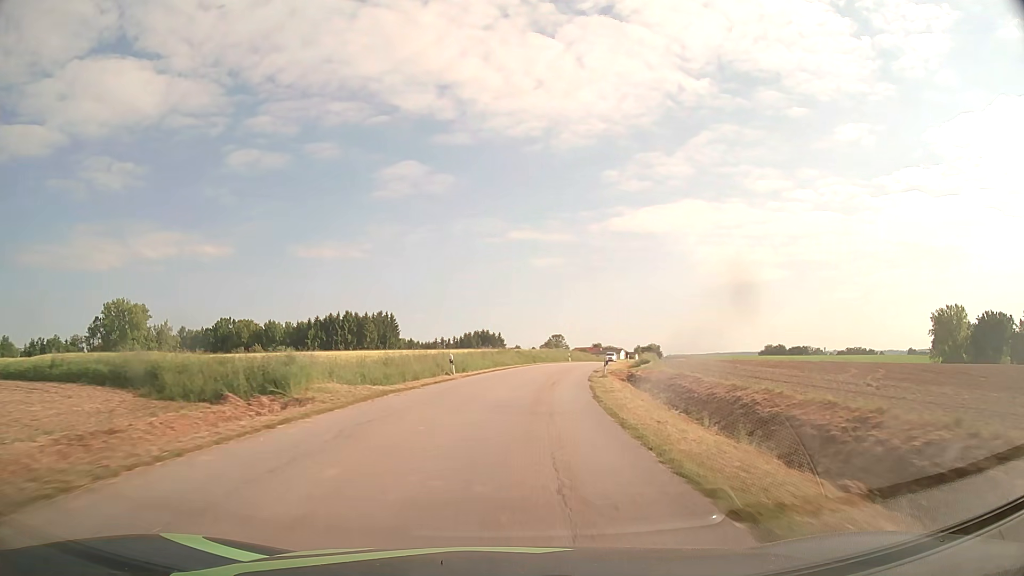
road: tertiary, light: Day
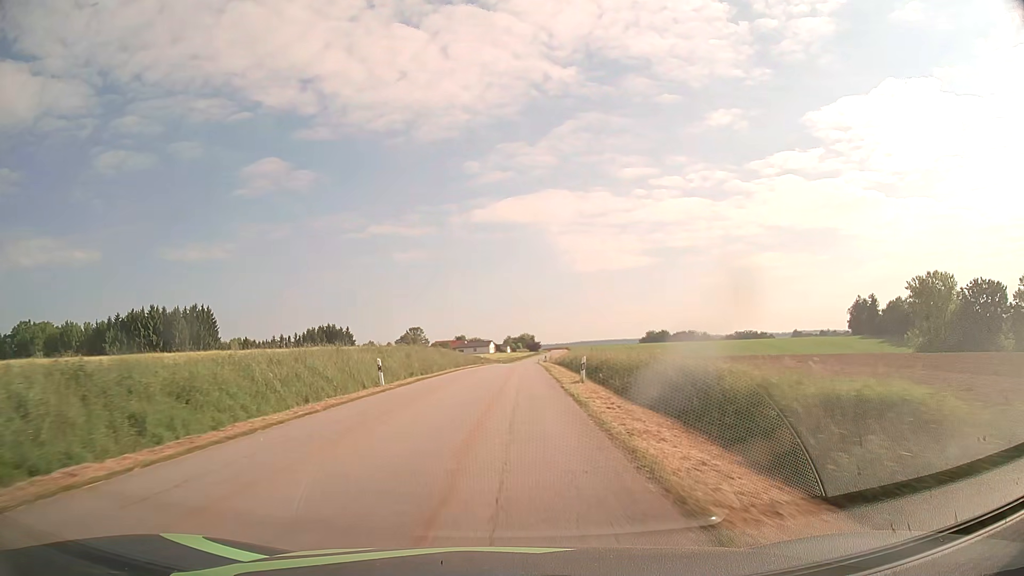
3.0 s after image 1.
(+7.0, +56.2) m; +12°
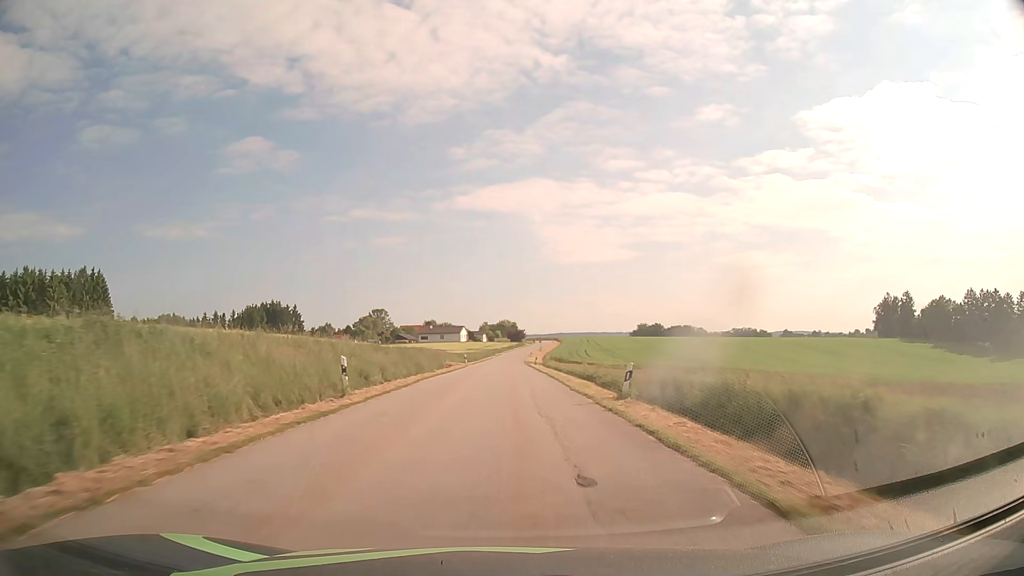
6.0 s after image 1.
(+0.2, +57.5) m; +1°
(0, +10) (0, +20) (0, +30) (0, +40) (0, +50) (0, +60) (0, +70) (0, +80) (+1, +90) (+1, +100) m
